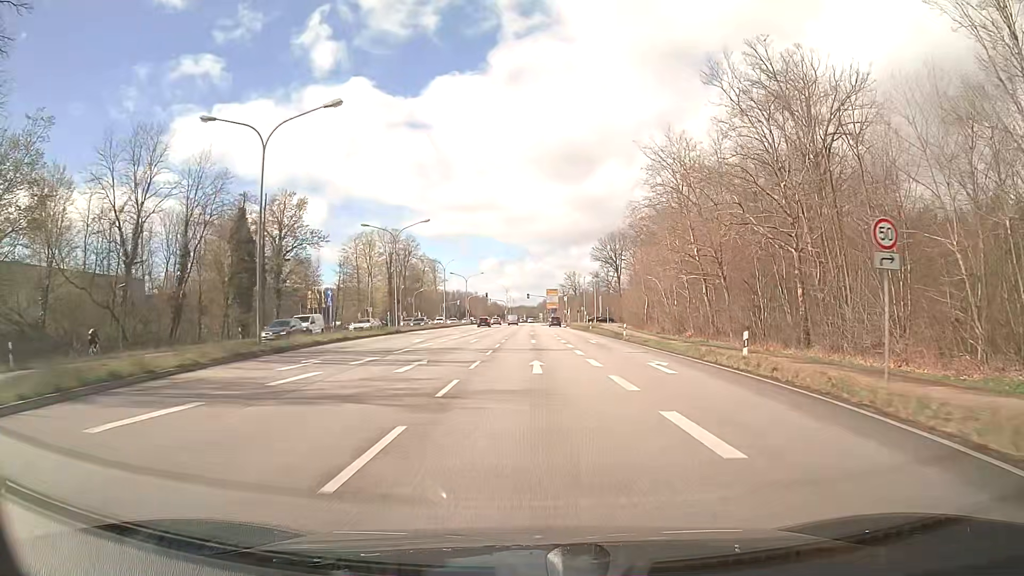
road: primary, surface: asphalt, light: Day
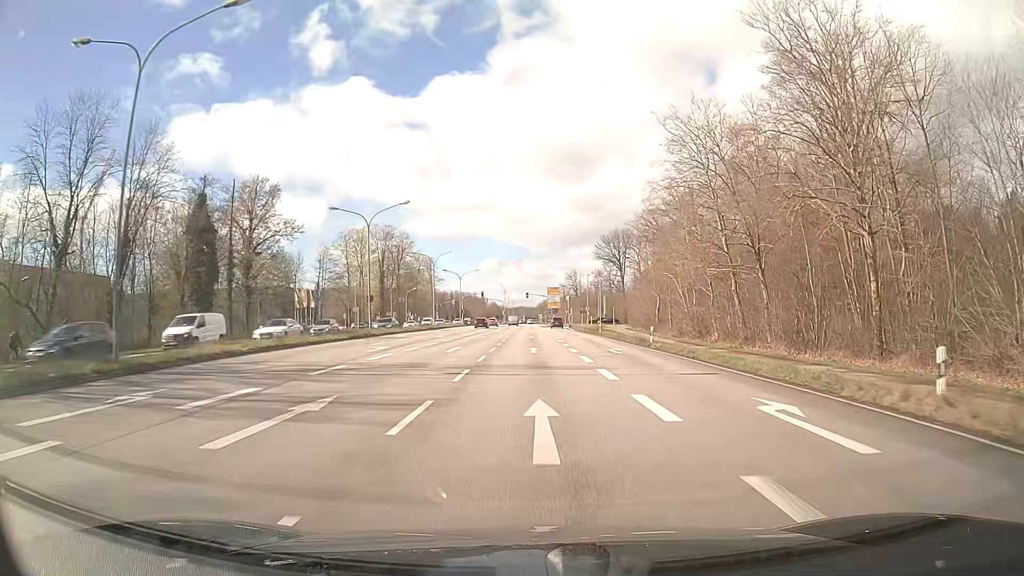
(+0.1, +10.1) m; 0°
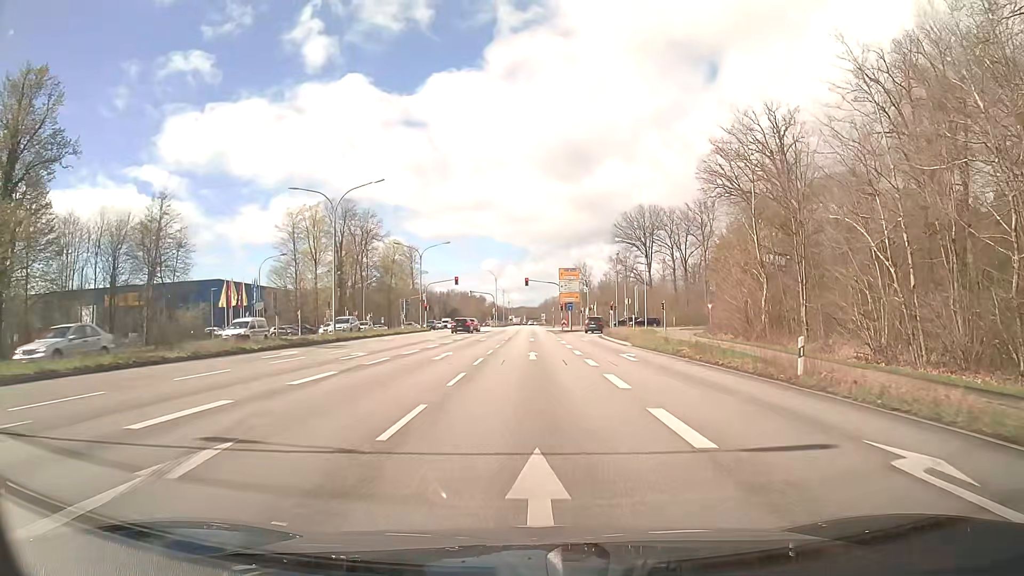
(0.0, +44.0) m; 0°
